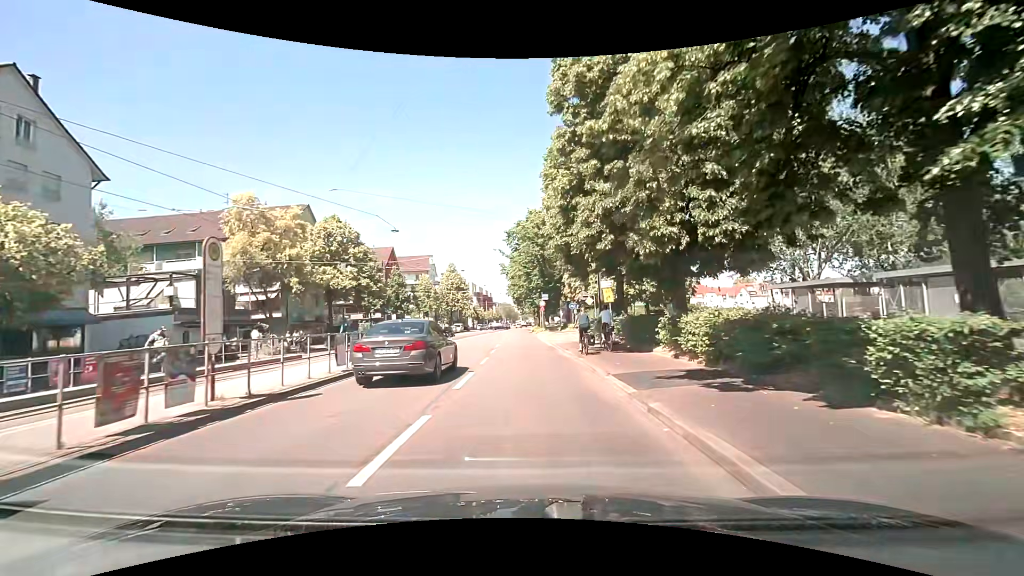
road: primary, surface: asphalt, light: Day
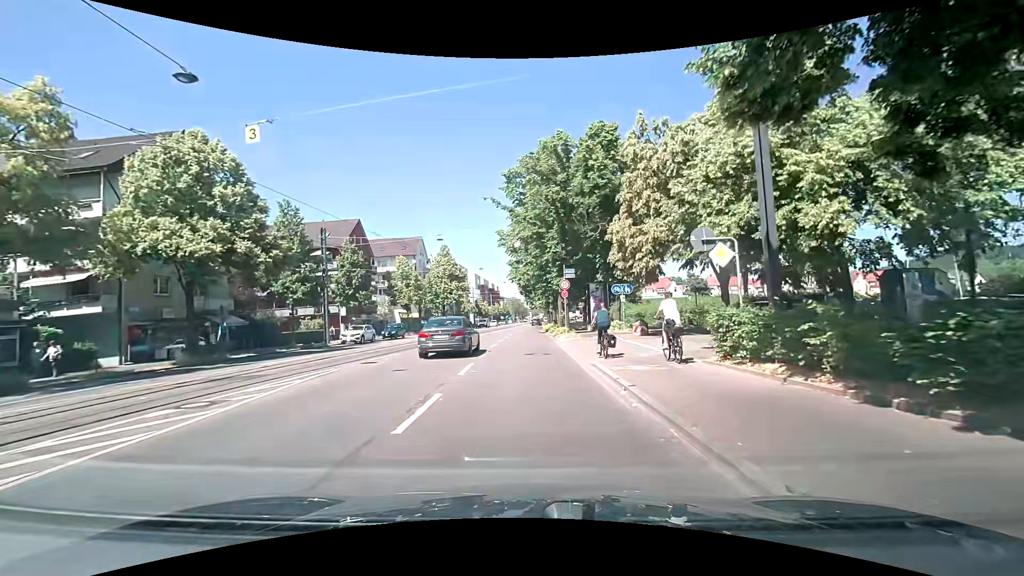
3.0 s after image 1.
(-0.4, +22.6) m; -2°
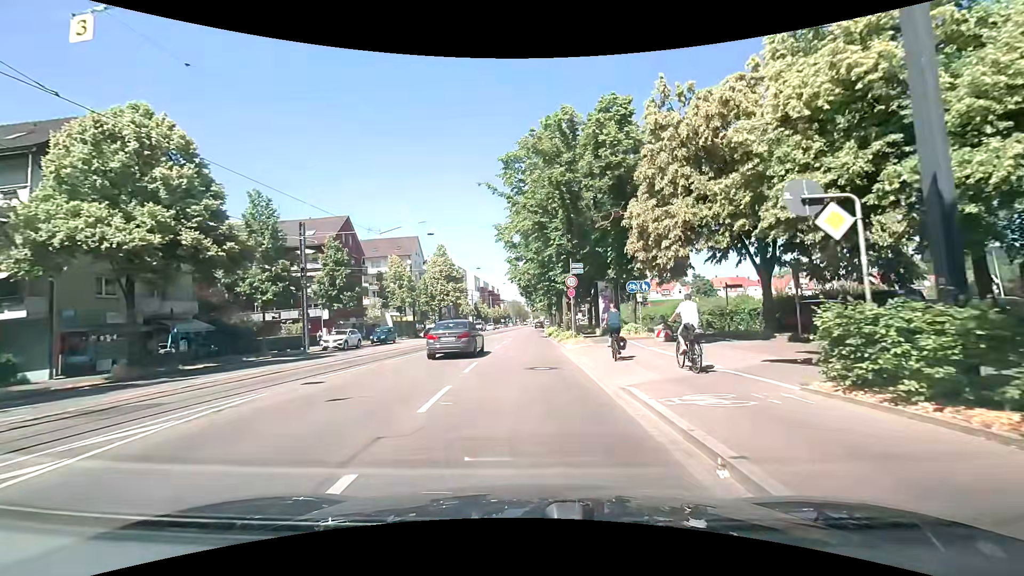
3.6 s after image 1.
(0.0, +4.3) m; 0°
(0, +10) (0, +20) (0, +30) (0, +40) (0, +50) (0, +60) (+1, +70) (+1, +80) (+2, +90) (+2, +100) m
